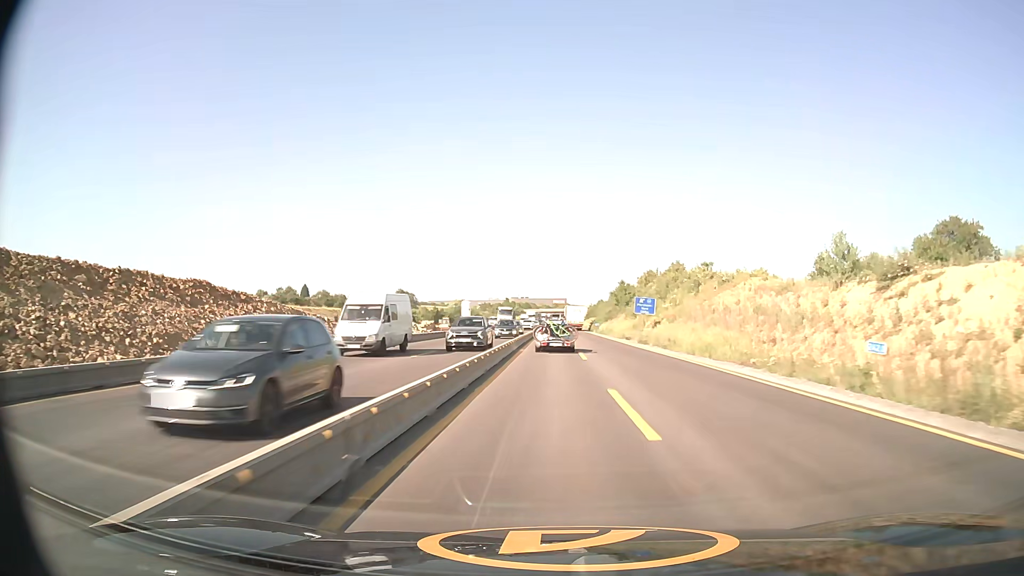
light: Day
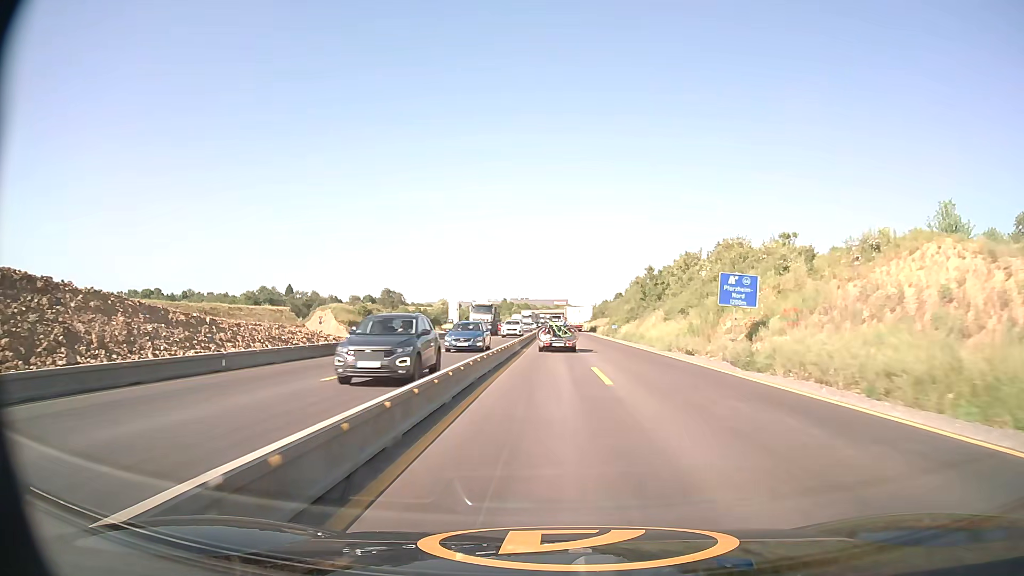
(0.0, +26.6) m; 0°
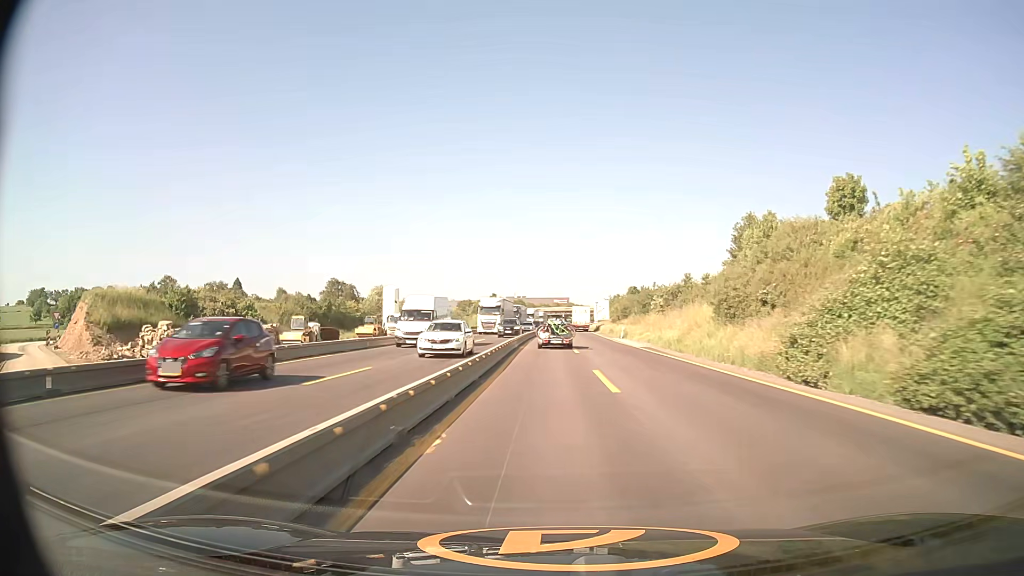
(0.0, +68.0) m; 0°
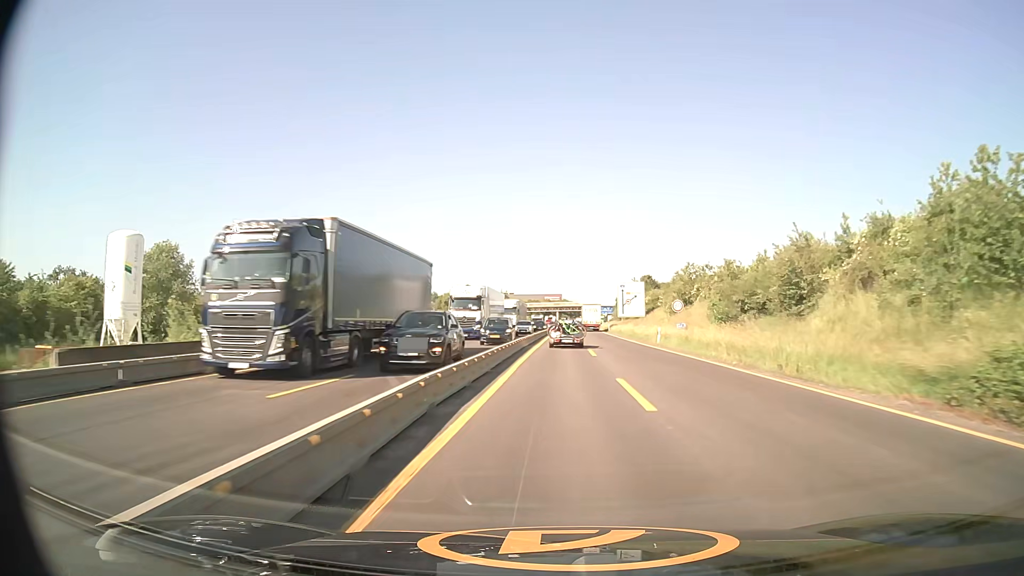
(0.0, +69.7) m; +1°
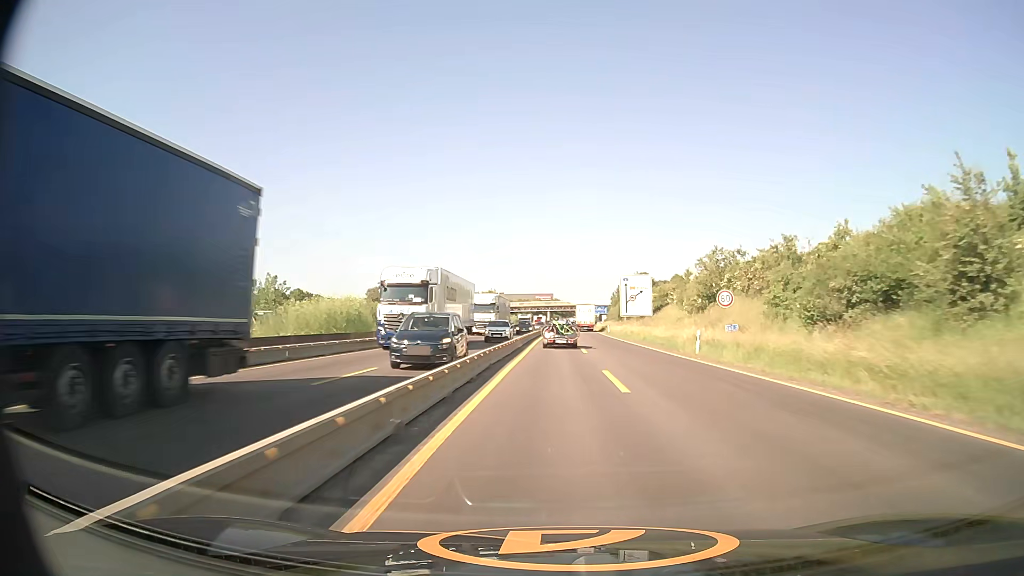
(+0.1, +14.0) m; +1°
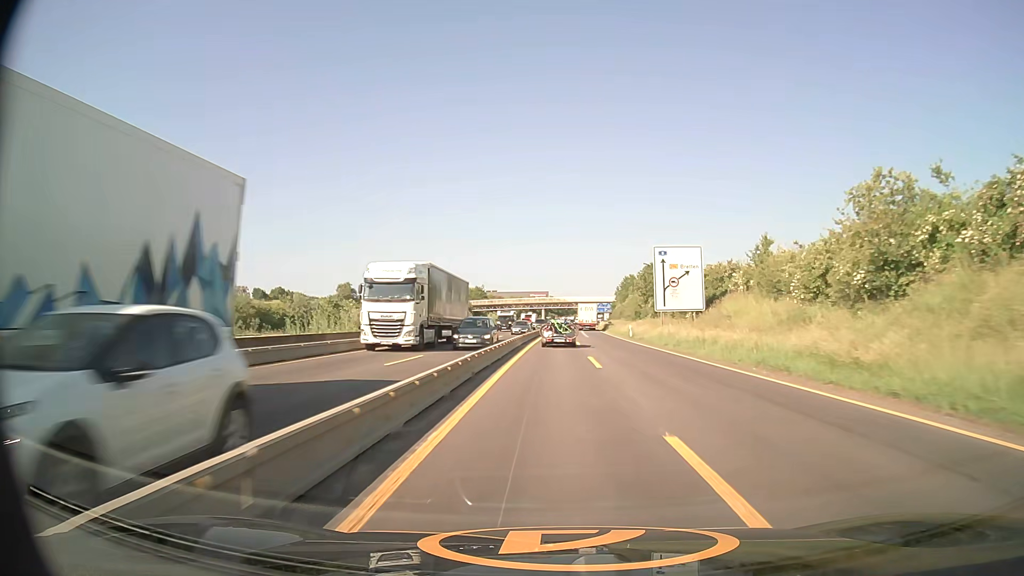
(+0.1, +27.9) m; 0°
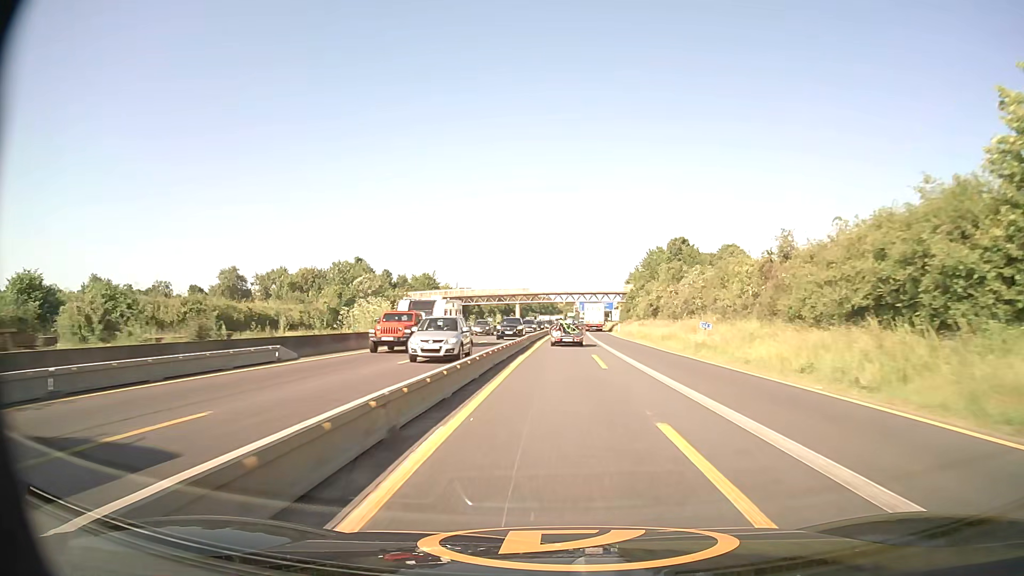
(+0.6, +68.3) m; +1°
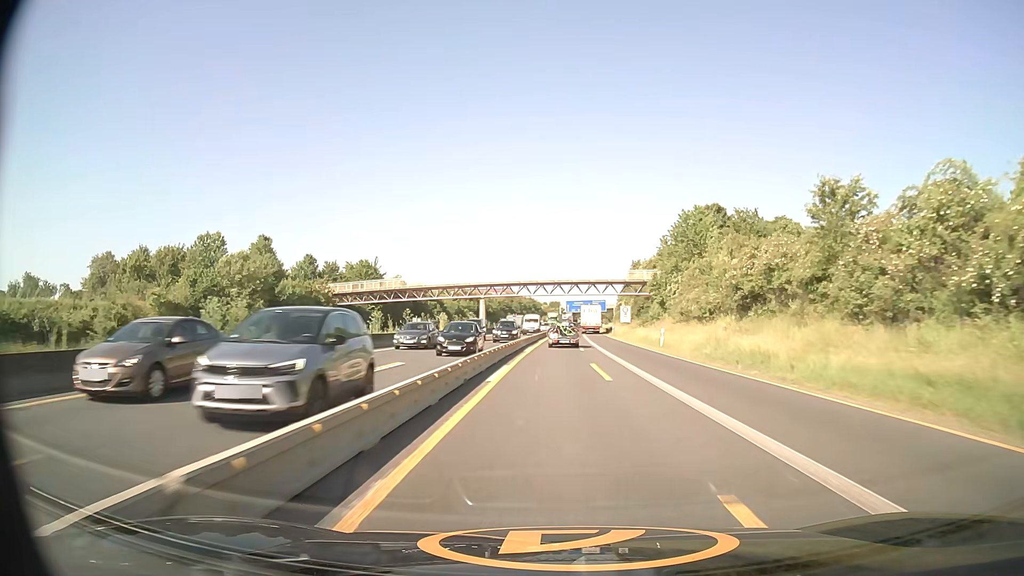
(+0.5, +40.6) m; +1°
(0, +10) (0, +20) (0, +30) (0, +40) (0, +50) (+1, +60) (+1, +70) (+1, +80) (+2, +90) (+2, +100) m
